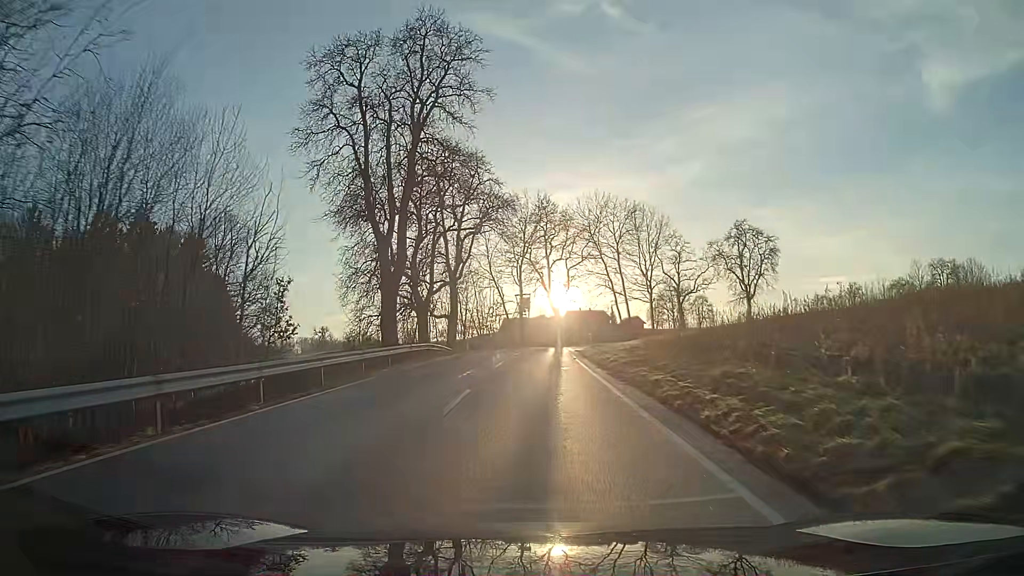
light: Day
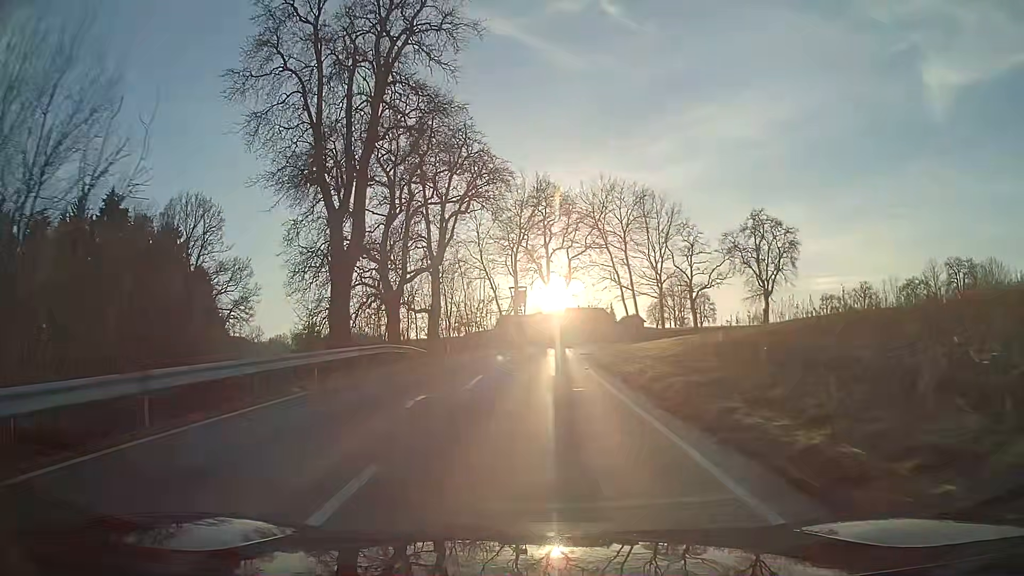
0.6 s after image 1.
(0.0, +8.4) m; 0°
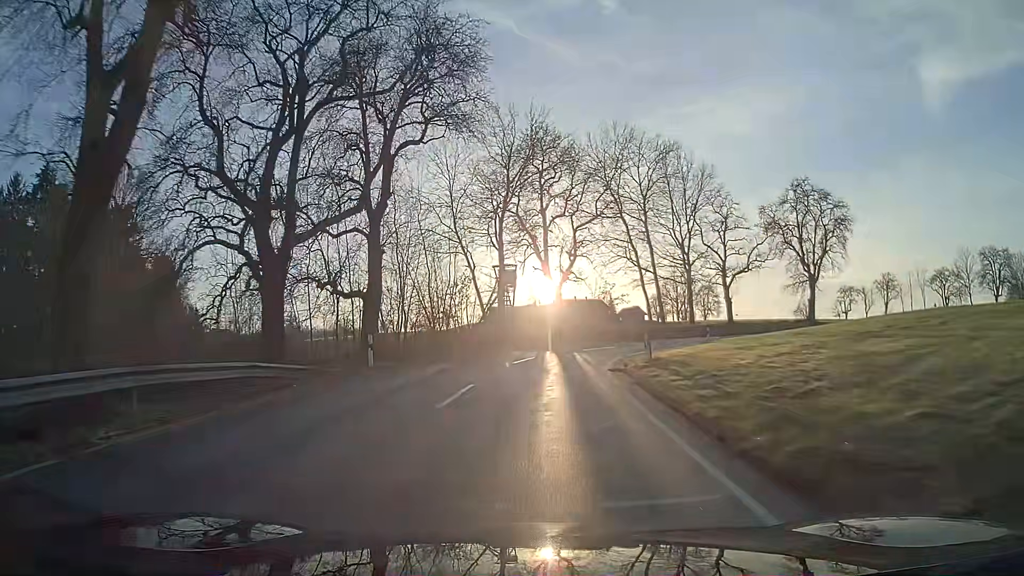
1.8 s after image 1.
(+0.1, +16.1) m; +1°
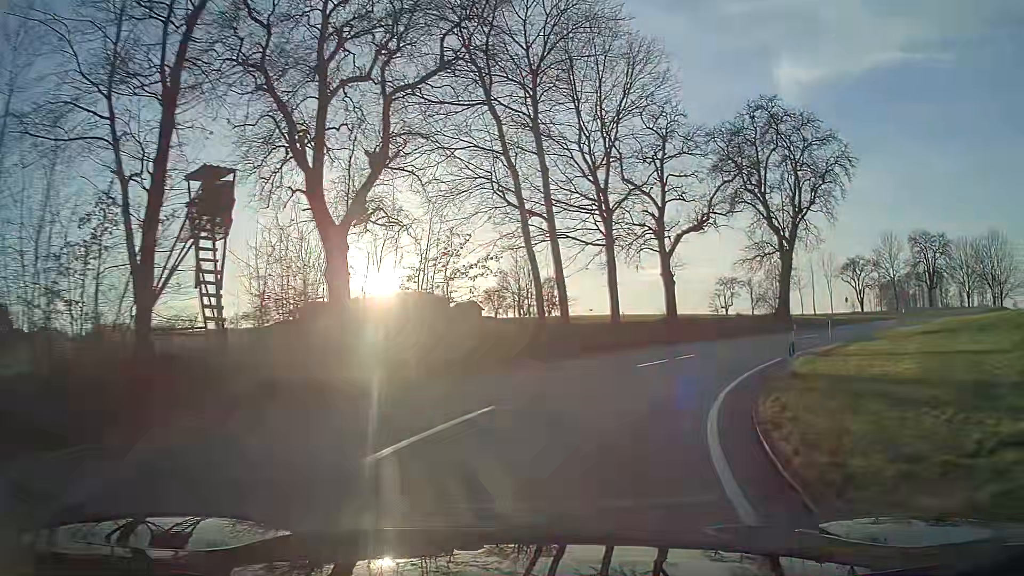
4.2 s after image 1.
(+2.9, +27.4) m; +18°
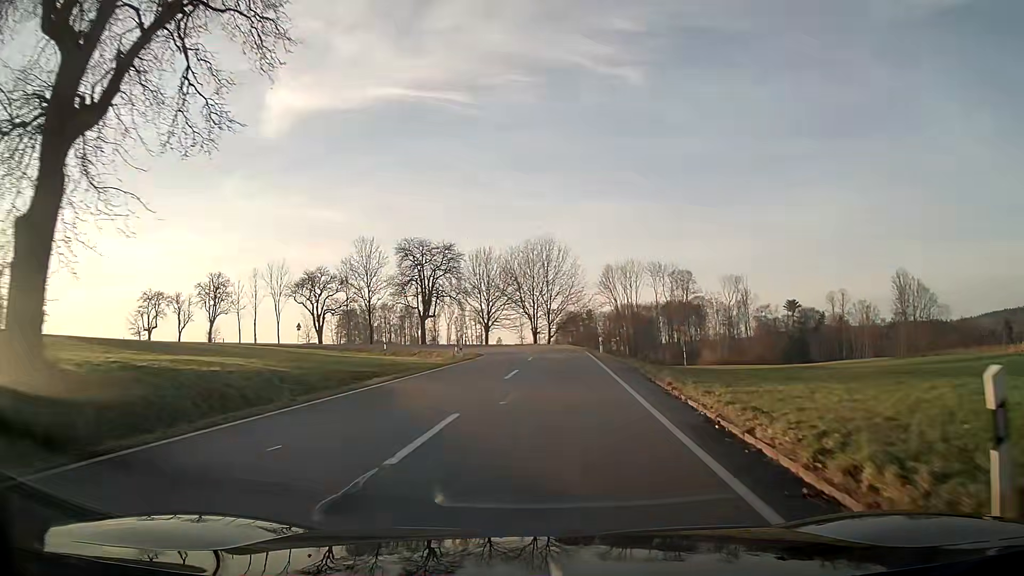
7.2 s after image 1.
(+14.4, +30.8) m; +43°
(0, +10) (+1, +20) (+1, +30) (+1, +40) (-1, +50) (-4, +59) (-9, +68) (-15, +75) (-24, +81) (-32, +86) m
